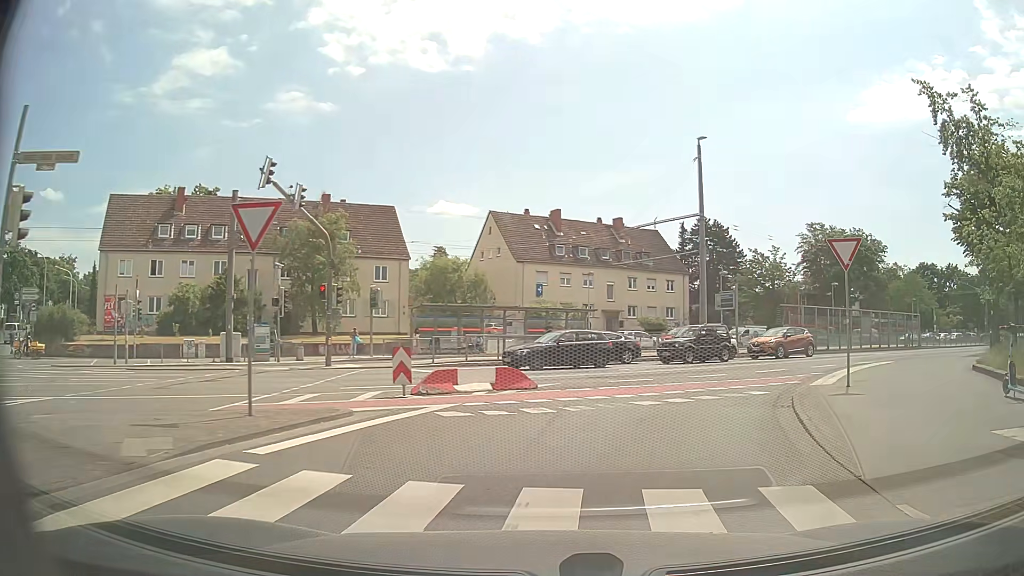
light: Day
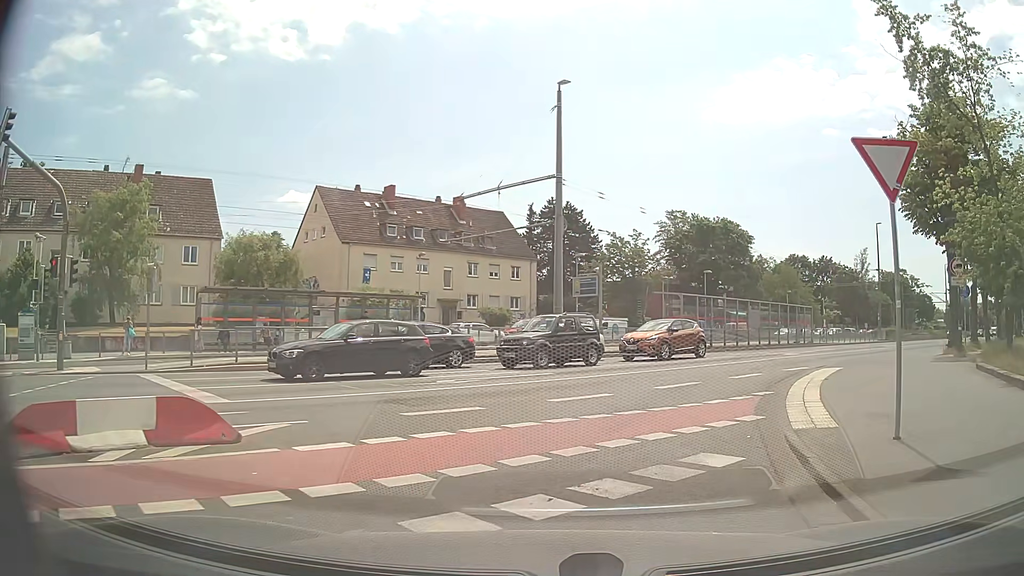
(+1.1, +8.0) m; +14°
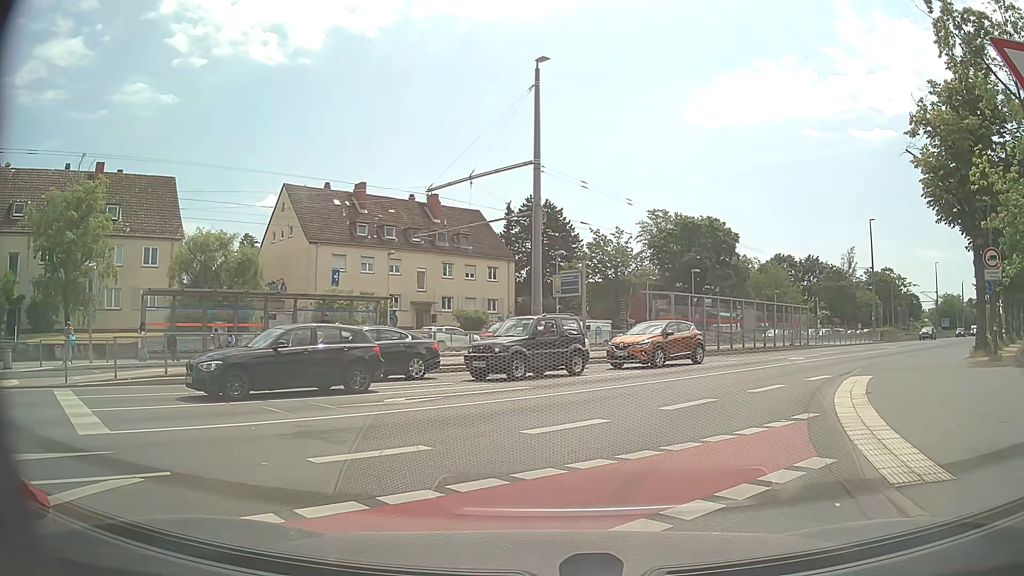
(+0.1, +2.9) m; +2°
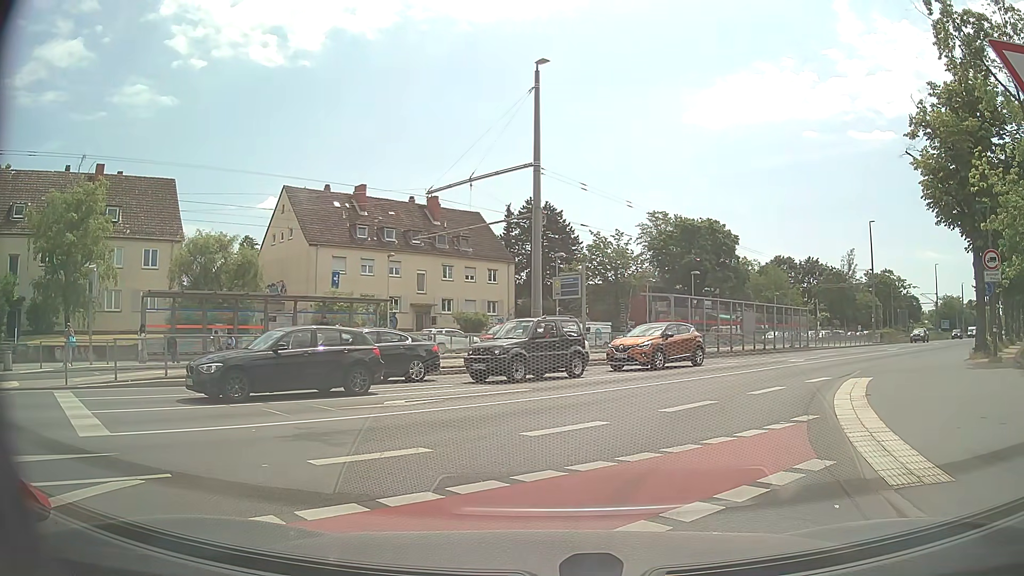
(0.0, 0.0) m; 0°
(+1, +10) (+6, +19) (+12, +26) (+19, +34) (+26, +41) (+33, +48) (+39, +56) (+46, +63) (+53, +71) (+59, +78) m
